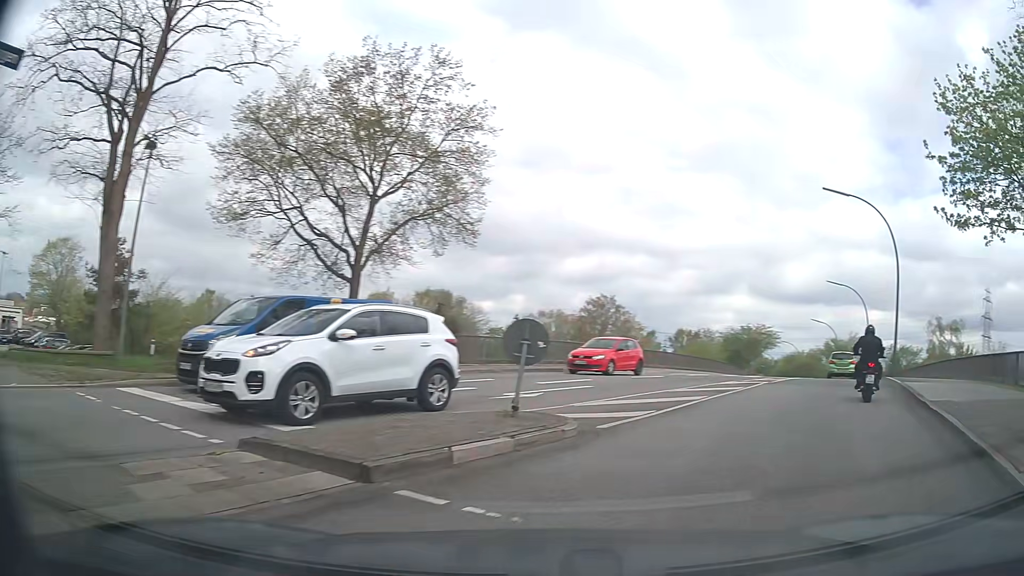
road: secondary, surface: asphalt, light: Day
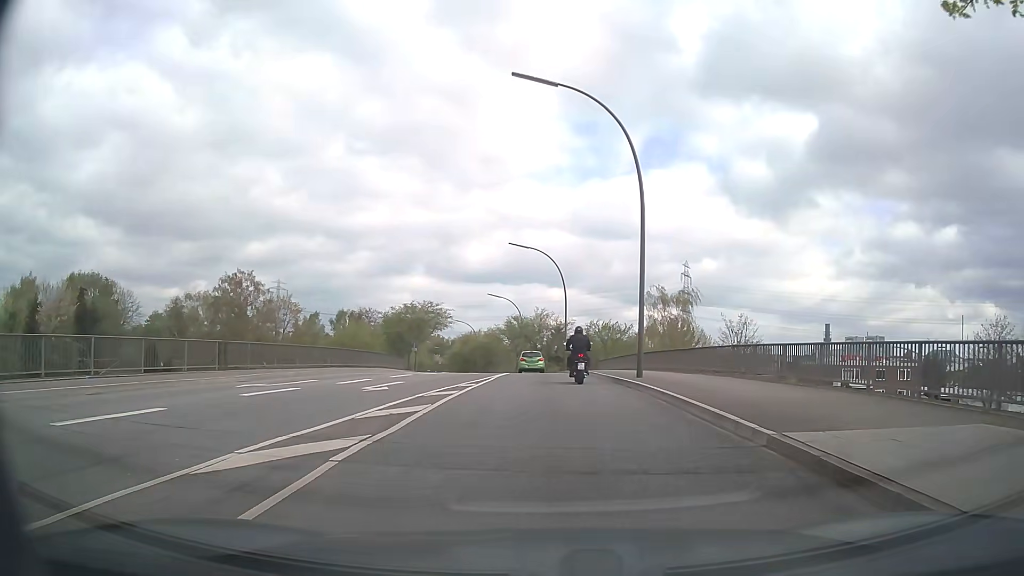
(+5.5, +14.2) m; +29°
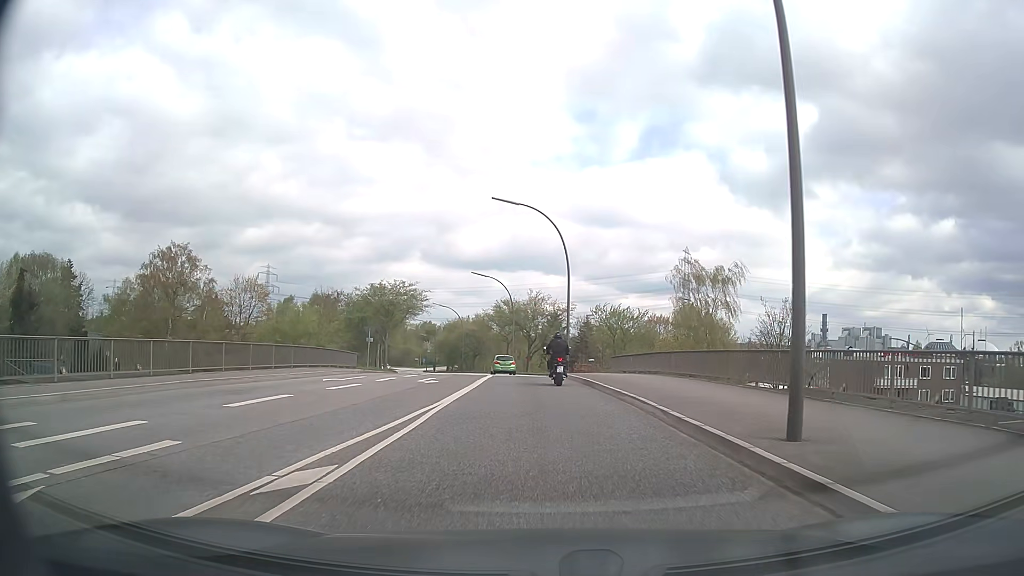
(+0.1, +13.9) m; 0°
(0, +10) (0, +20) (0, +30) (-1, +40) (-1, +50) (-3, +60) (-5, +70) (-7, +79) (-10, +89) (-12, +99) m
